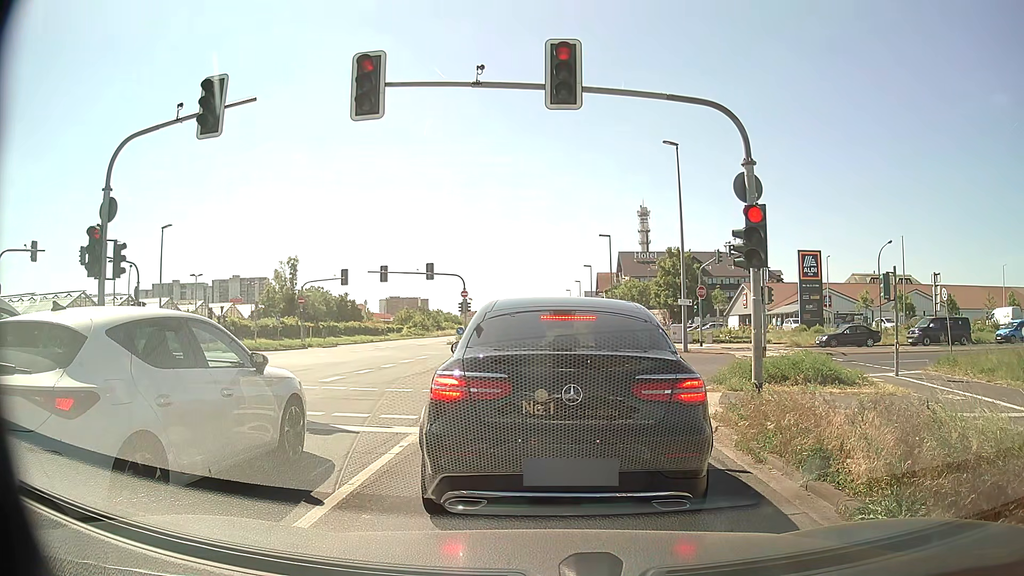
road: primary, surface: asphalt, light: Day
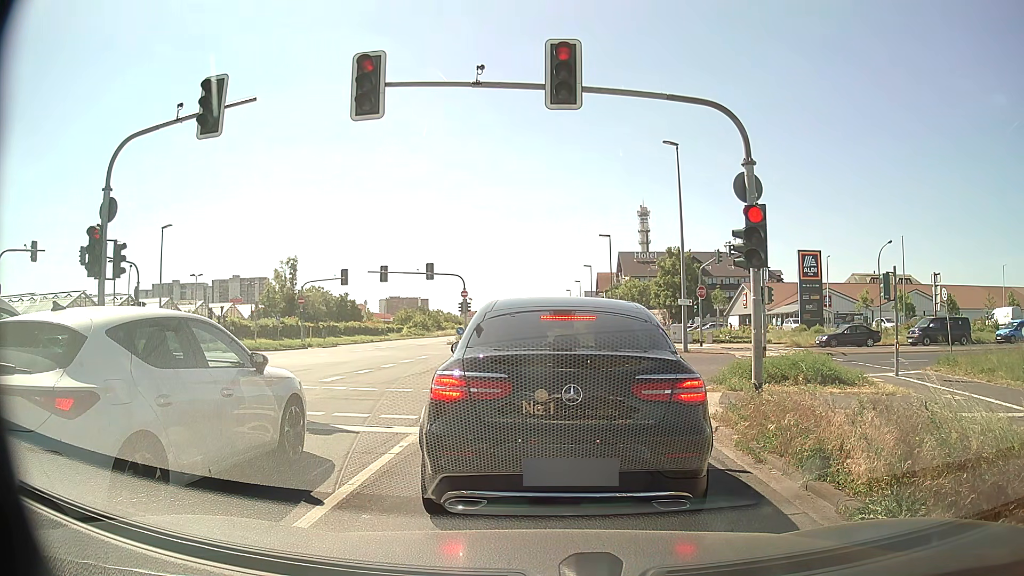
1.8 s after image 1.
(0.0, 0.0) m; 0°
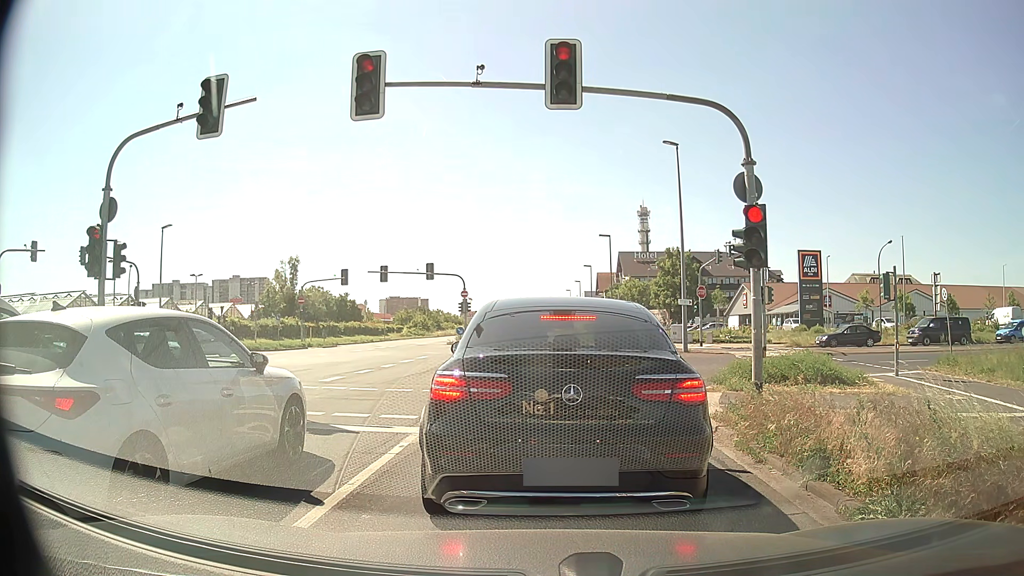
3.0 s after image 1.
(0.0, 0.0) m; 0°
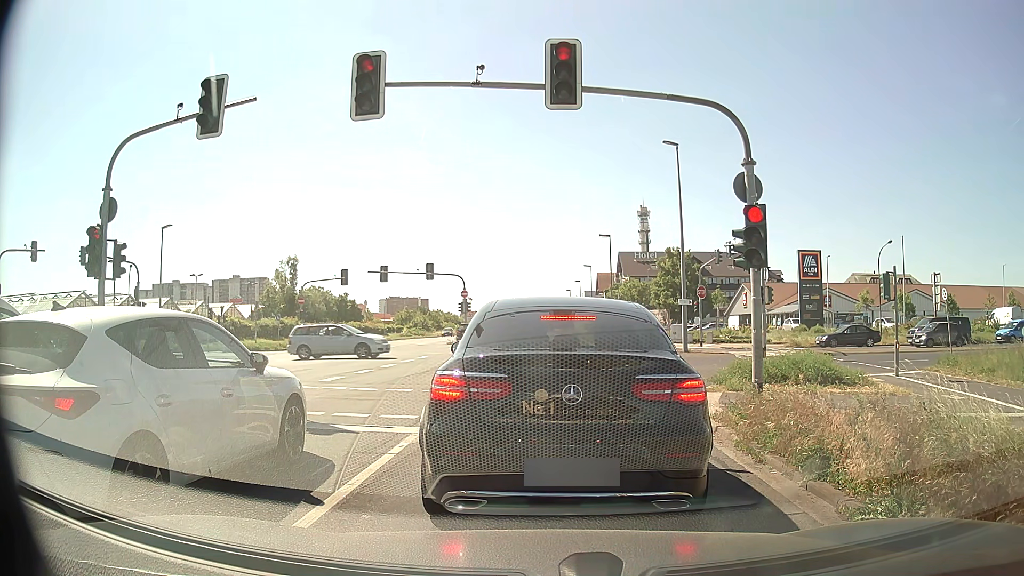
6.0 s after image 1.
(0.0, 0.0) m; 0°
